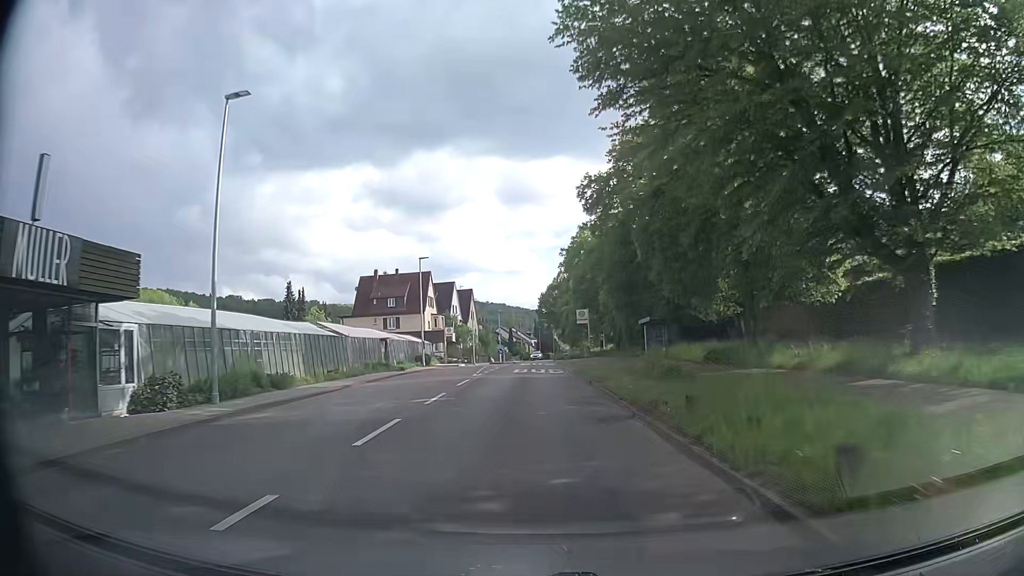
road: secondary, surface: asphalt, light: Day
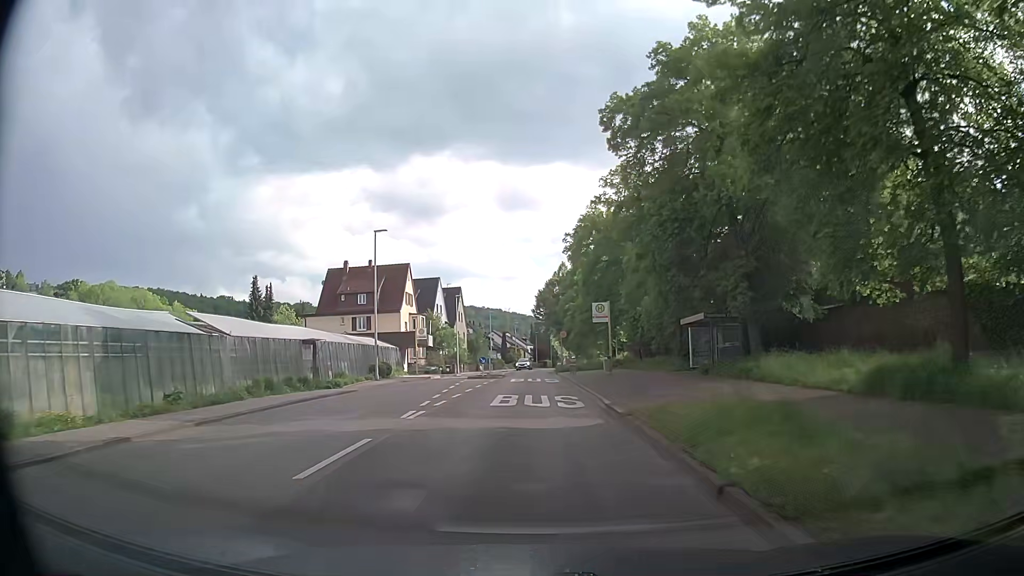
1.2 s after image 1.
(+0.1, +14.2) m; +1°
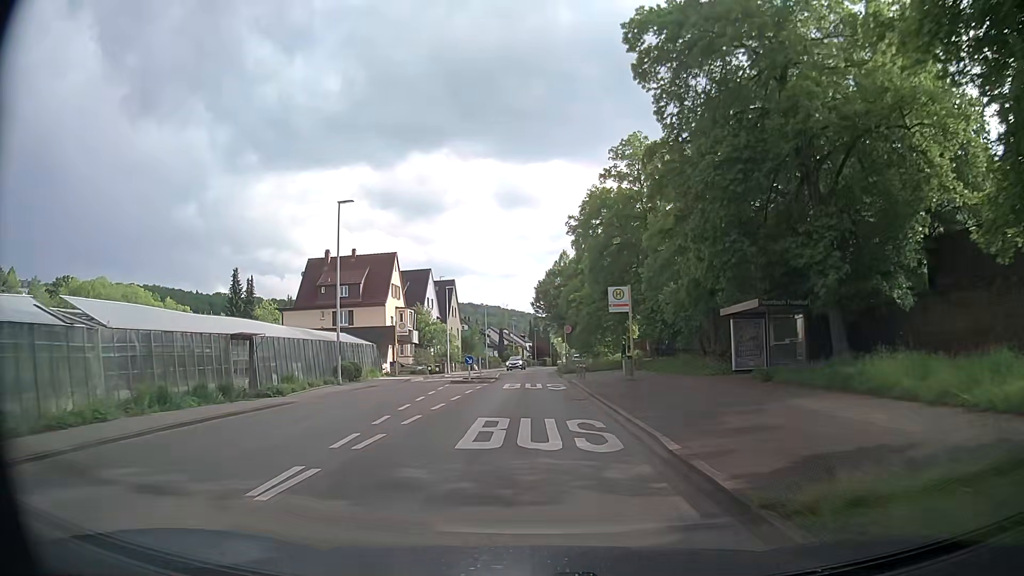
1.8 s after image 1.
(-0.1, +7.1) m; 0°
(0, +10) (0, +20) (0, +30) (0, +40) (0, +50) (0, +60) (0, +70) (+1, +80) (+2, +90) (+3, +100) m
